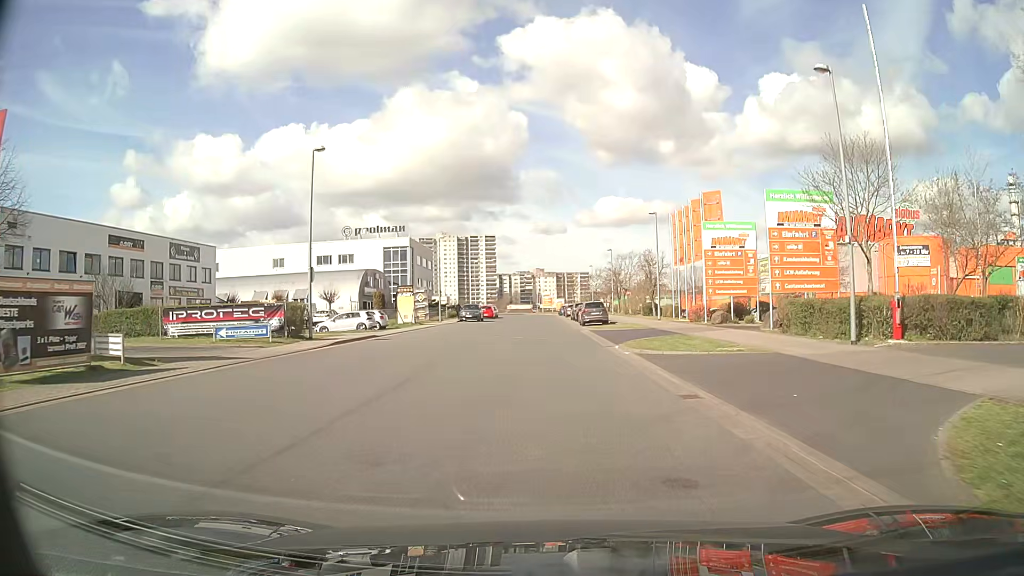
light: Day
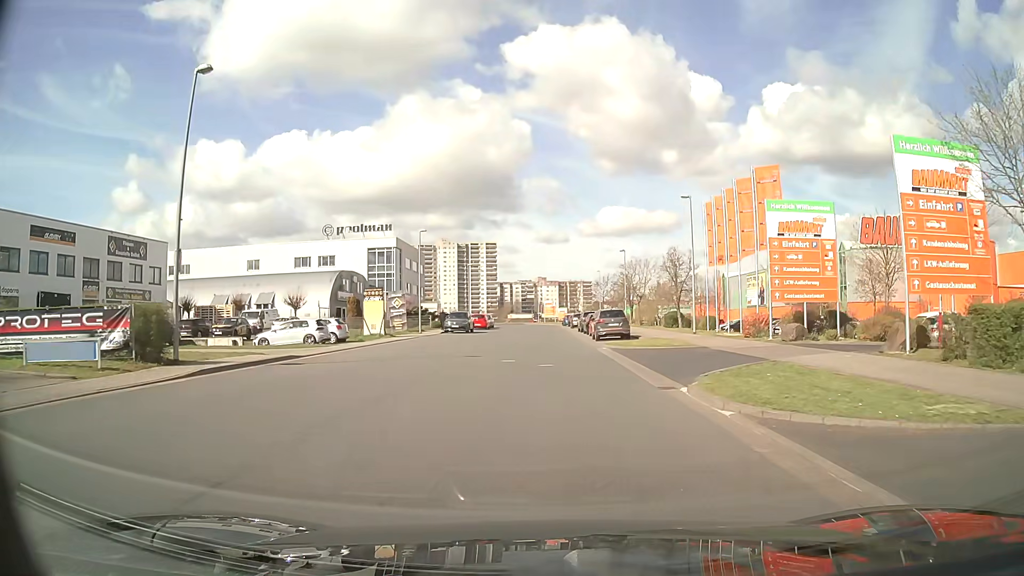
(0.0, +10.4) m; 0°
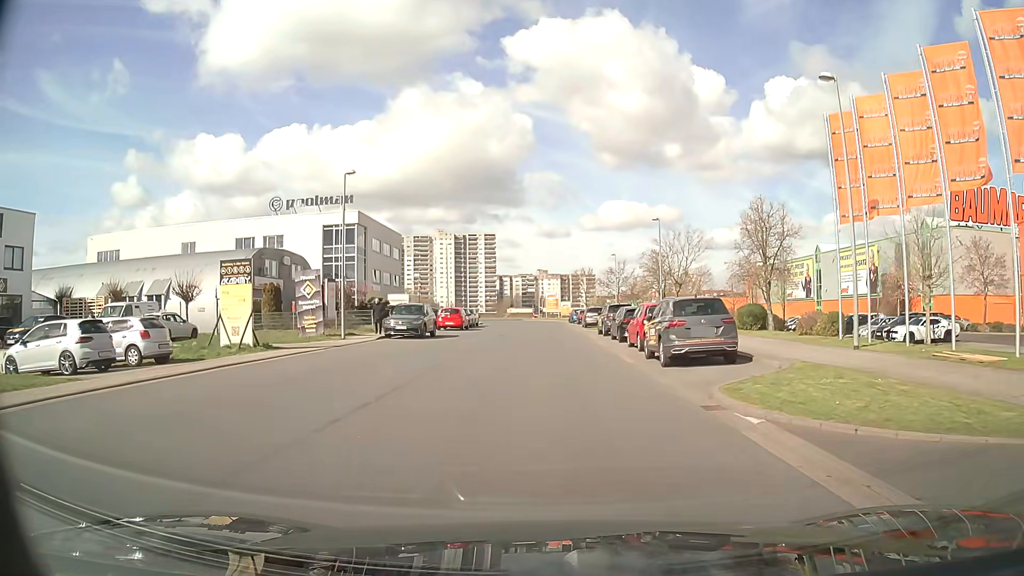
(-0.1, +19.2) m; 0°
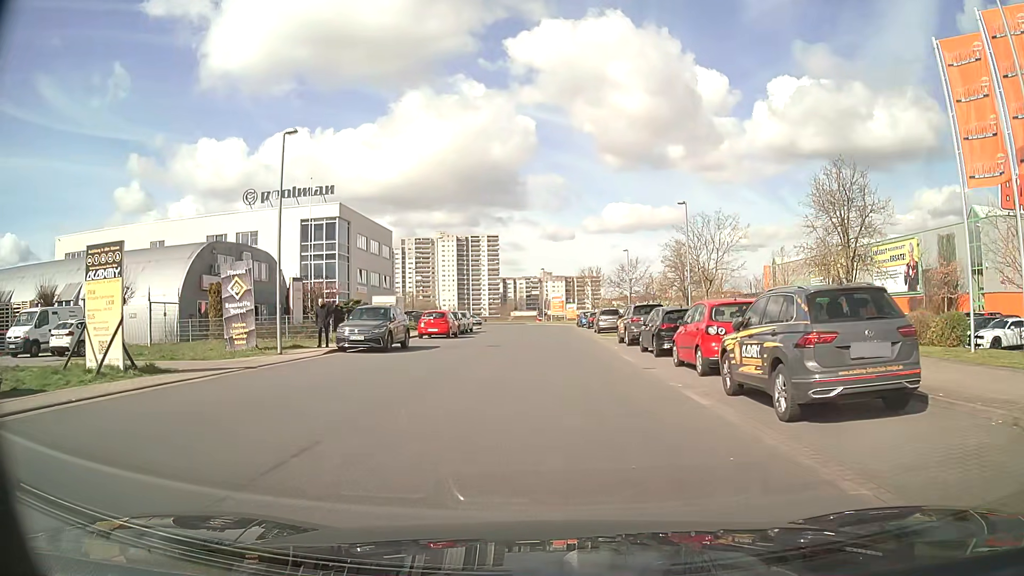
(0.0, +7.7) m; -1°
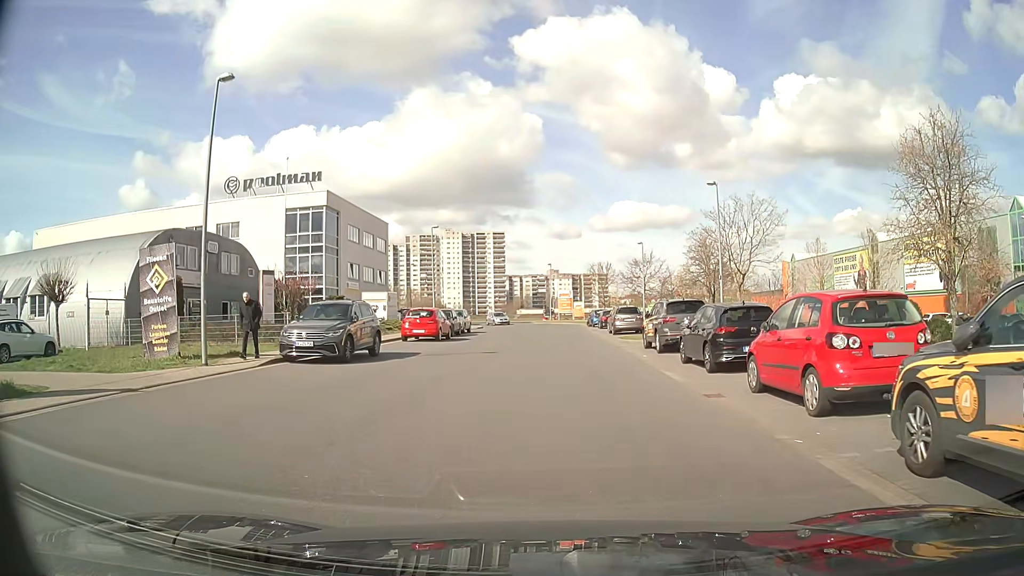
(0.0, +5.5) m; 0°
